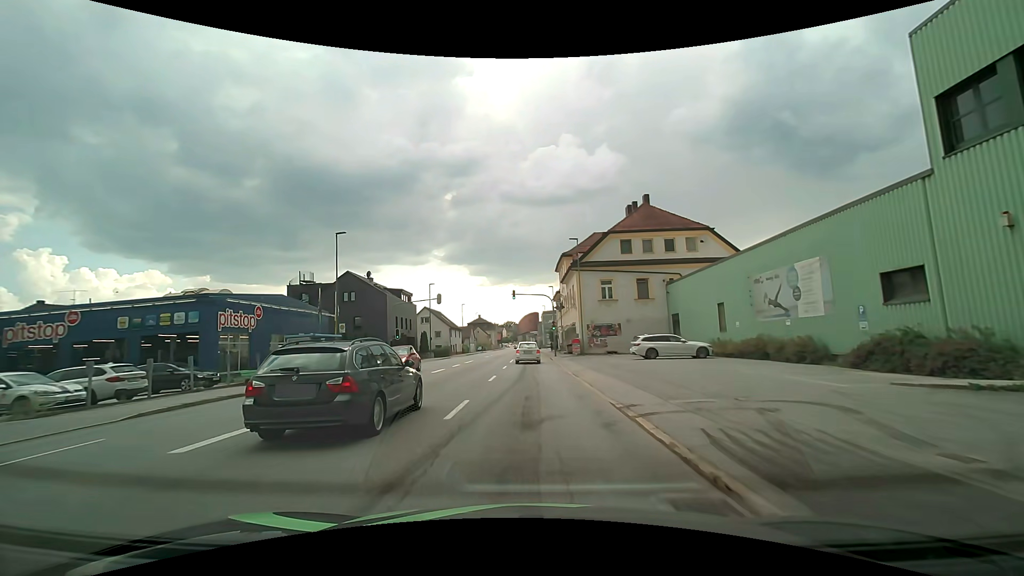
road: tertiary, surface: asphalt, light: Day
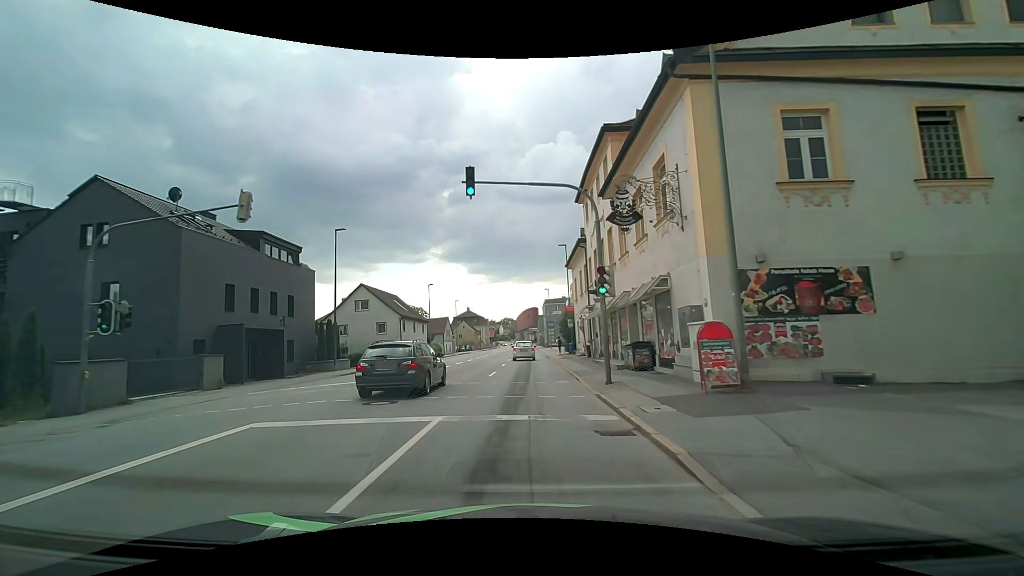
(0.0, +33.1) m; 0°
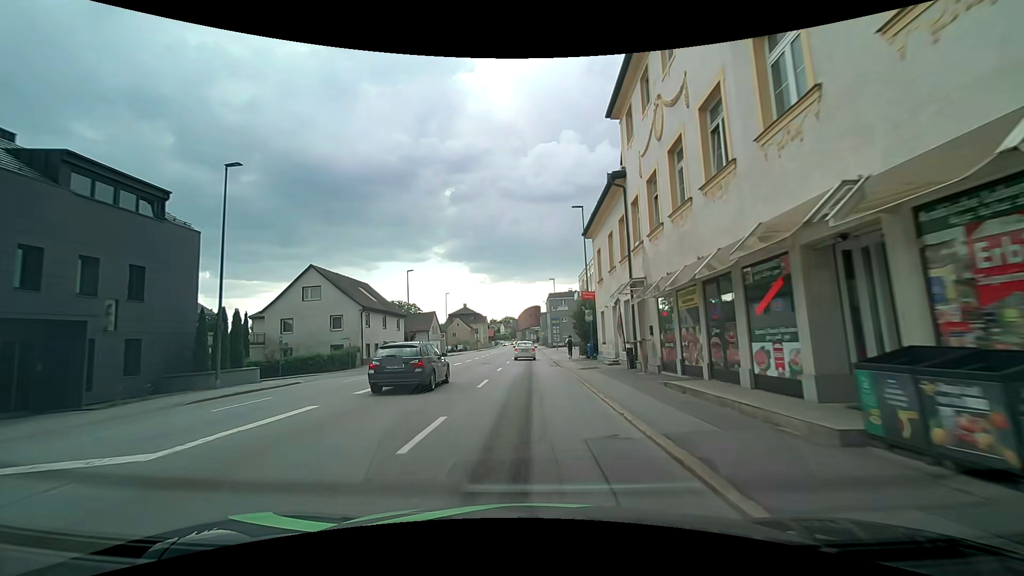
(0.0, +13.6) m; -1°
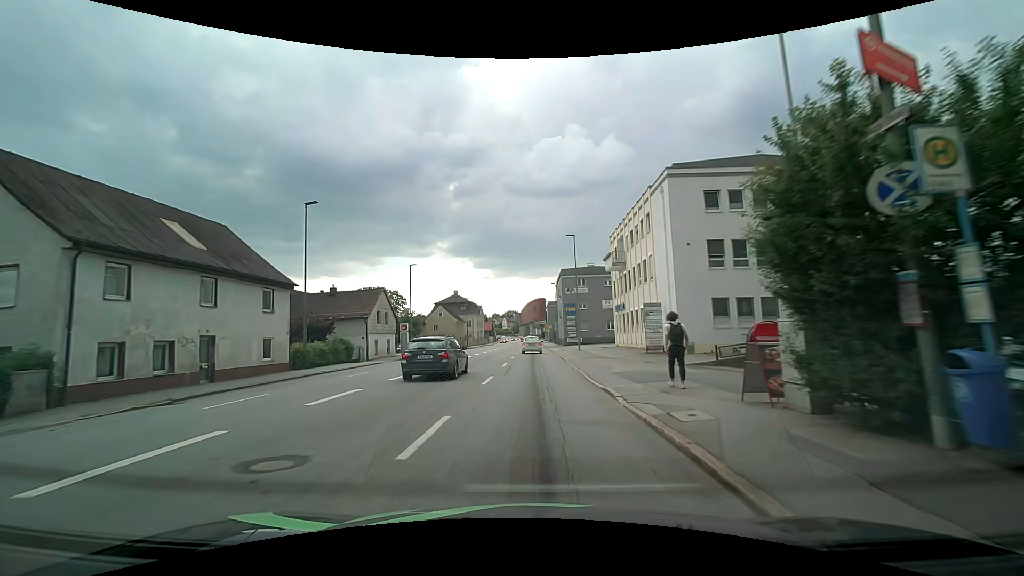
(+0.4, +27.7) m; +1°
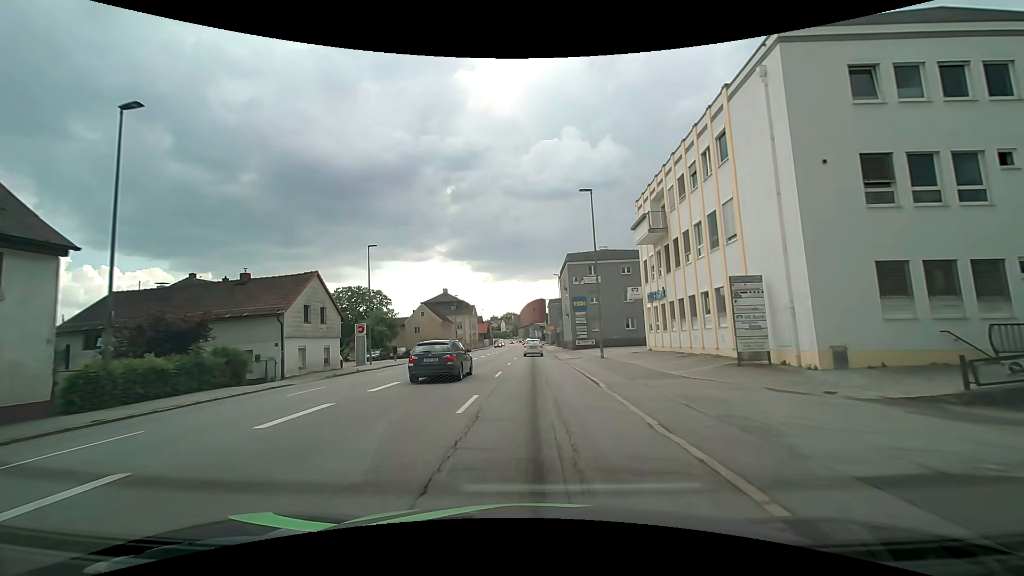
(0.0, +14.2) m; 0°
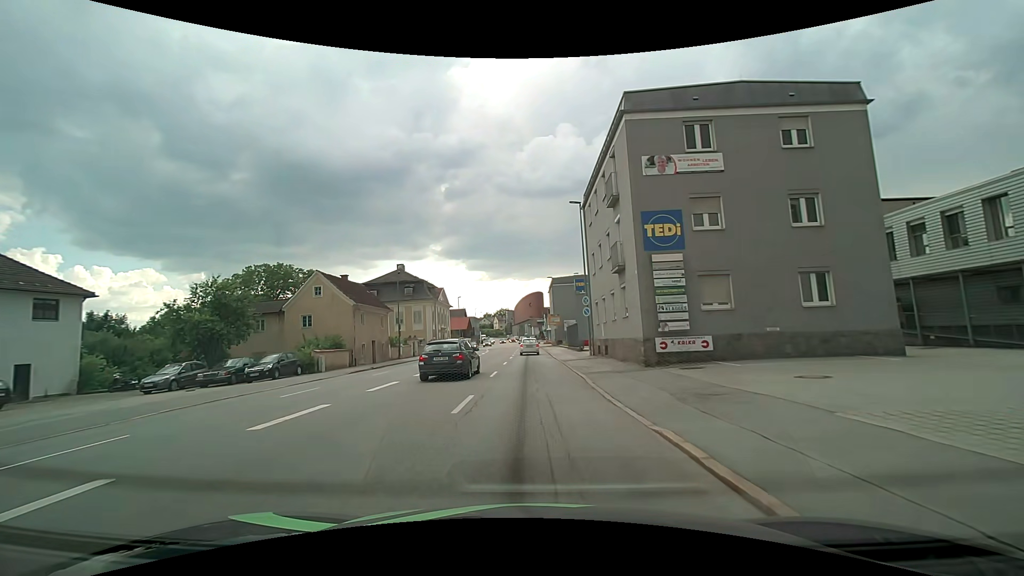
(0.0, +36.3) m; 0°
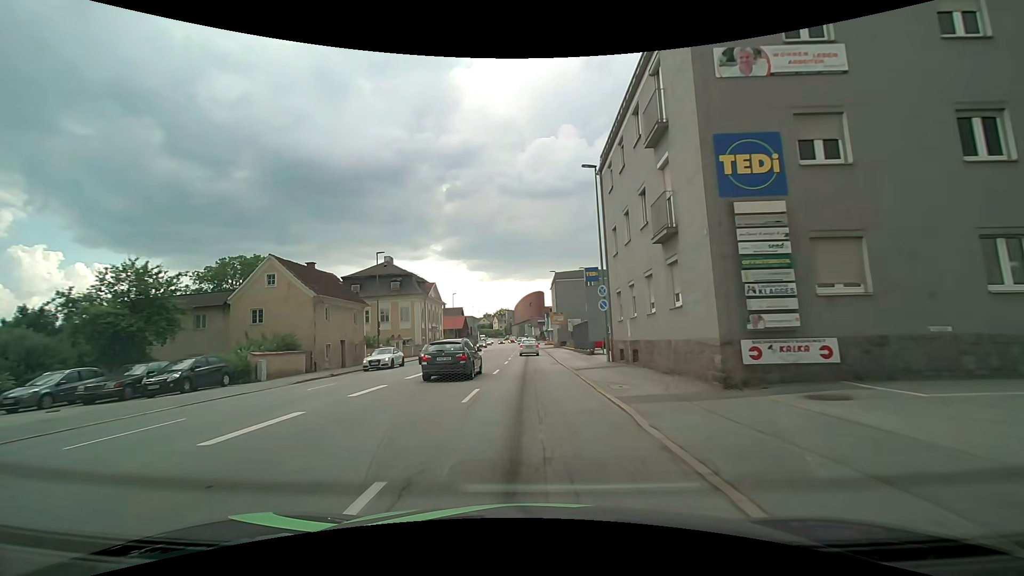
(0.0, +7.4) m; +1°
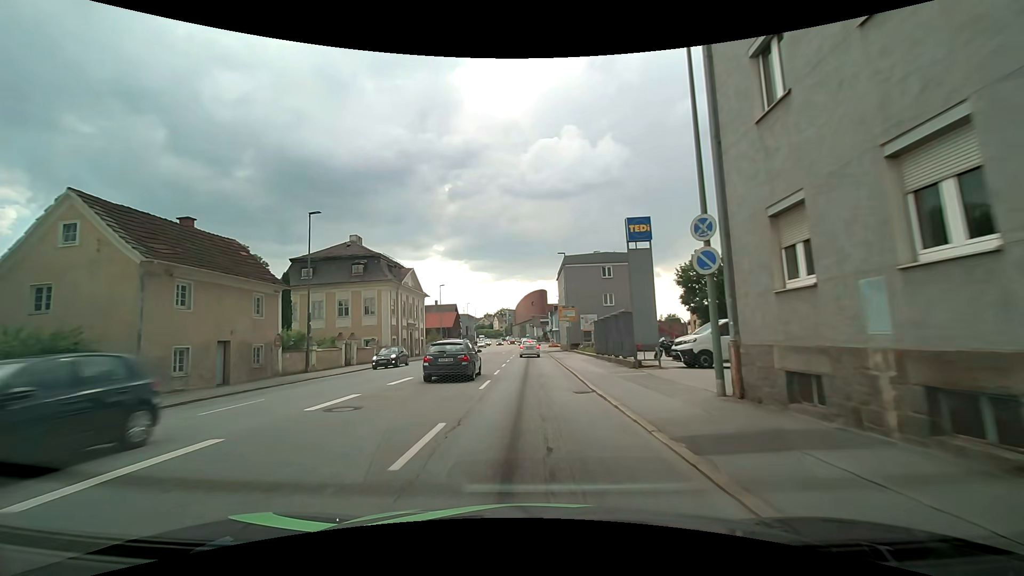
(-0.1, +14.6) m; -1°
(0, +10) (0, +20) (0, +30) (0, +40) (0, +50) (0, +60) (0, +70) (+1, +80) (+1, +90) (+2, +100) m
